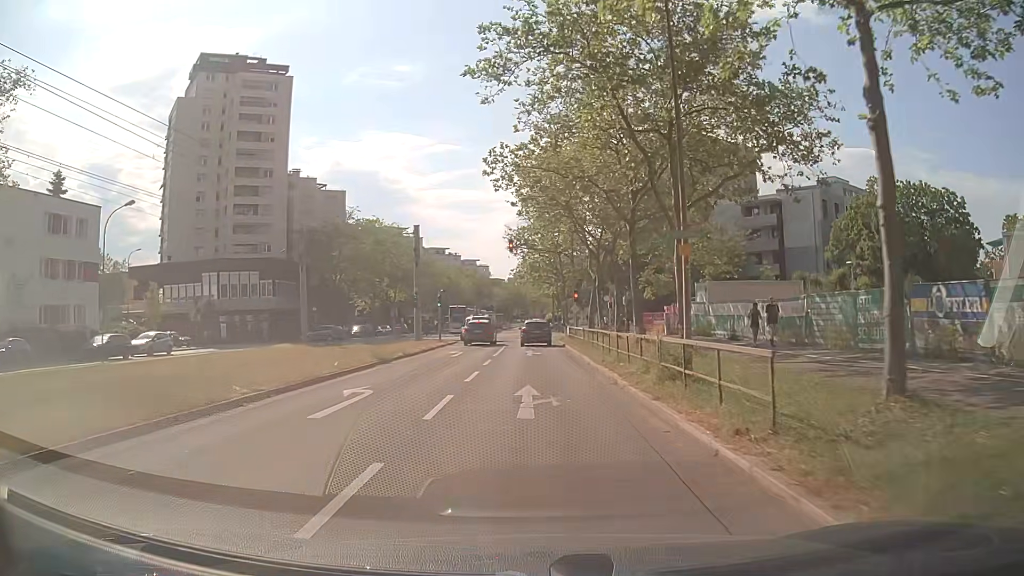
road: tertiary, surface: asphalt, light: Day
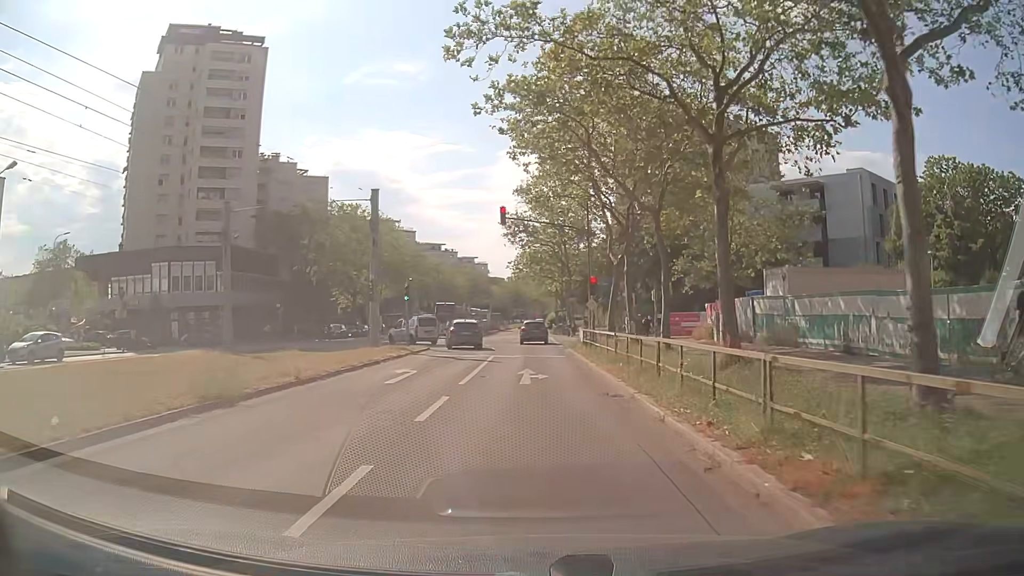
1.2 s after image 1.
(-0.1, +11.7) m; 0°
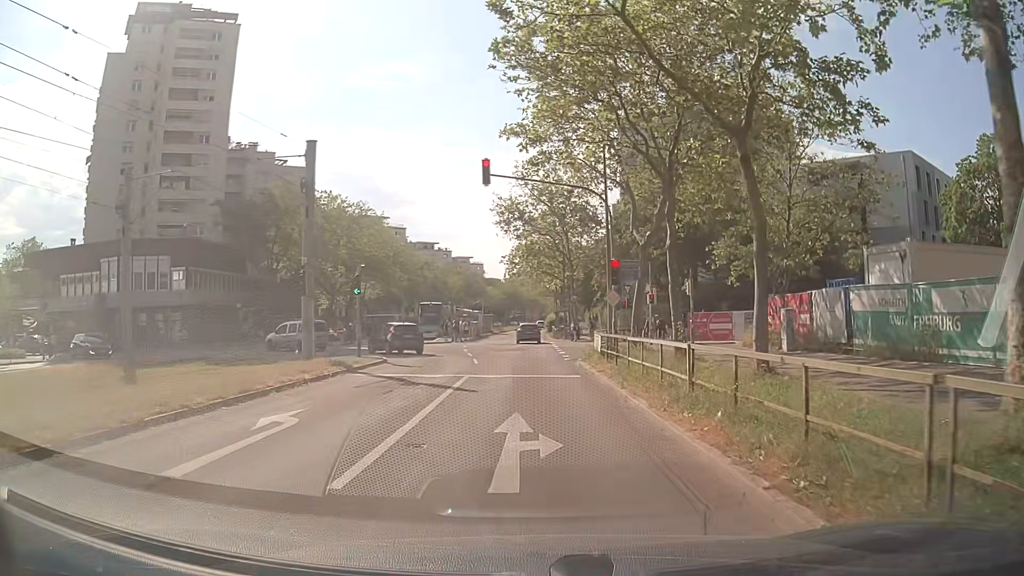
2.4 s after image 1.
(-0.1, +9.0) m; 0°
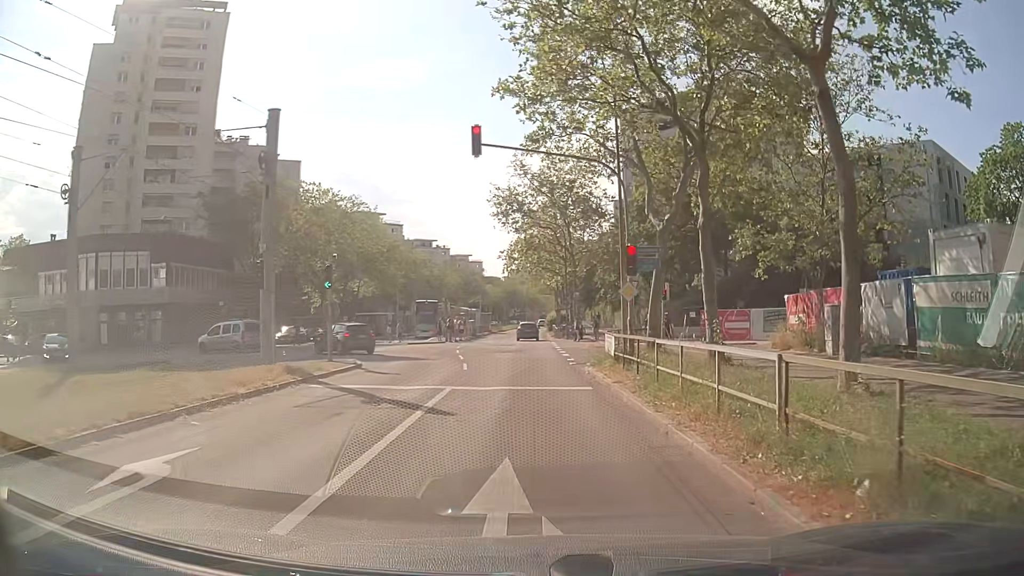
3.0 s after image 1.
(0.0, +3.5) m; 0°
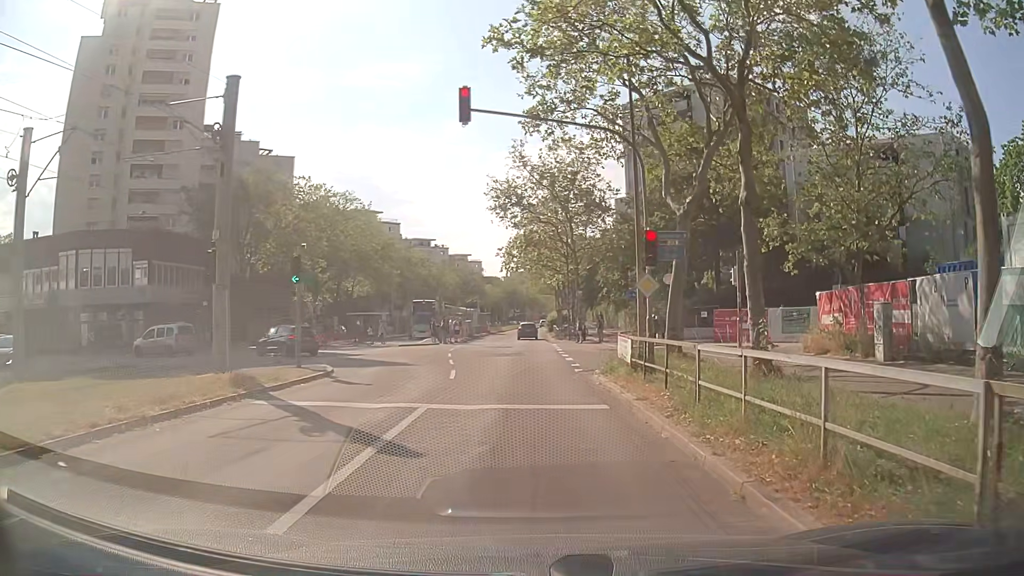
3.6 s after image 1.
(-0.1, +2.9) m; -1°
